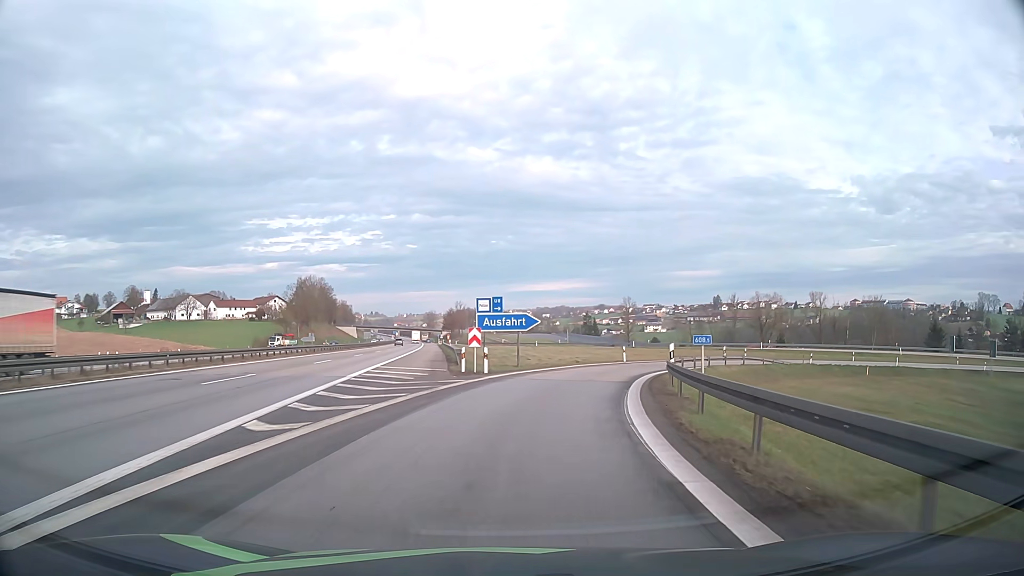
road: motorway_link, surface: asphalt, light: Day
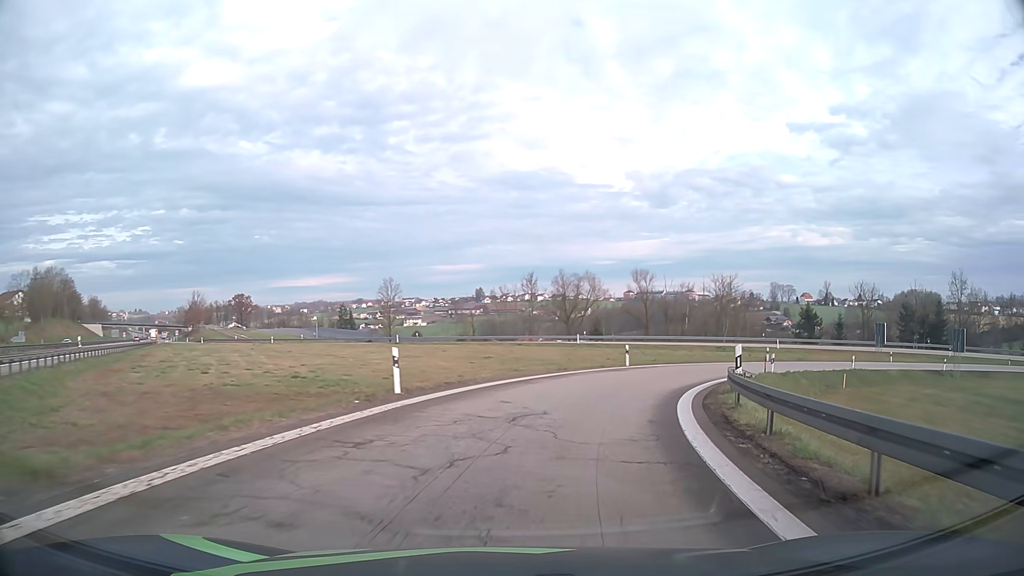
(+4.6, +30.9) m; +20°
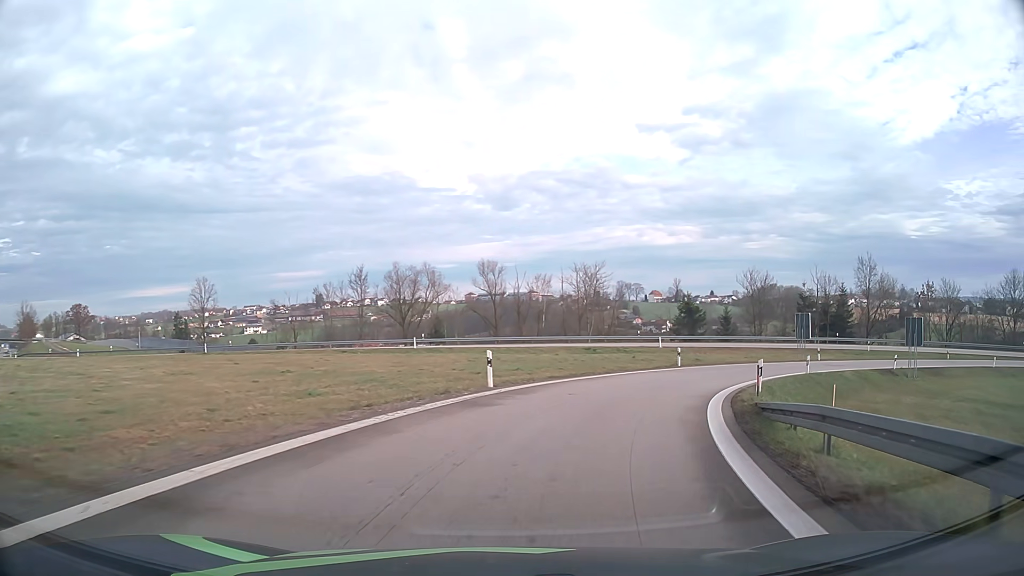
(+1.6, +14.3) m; +13°
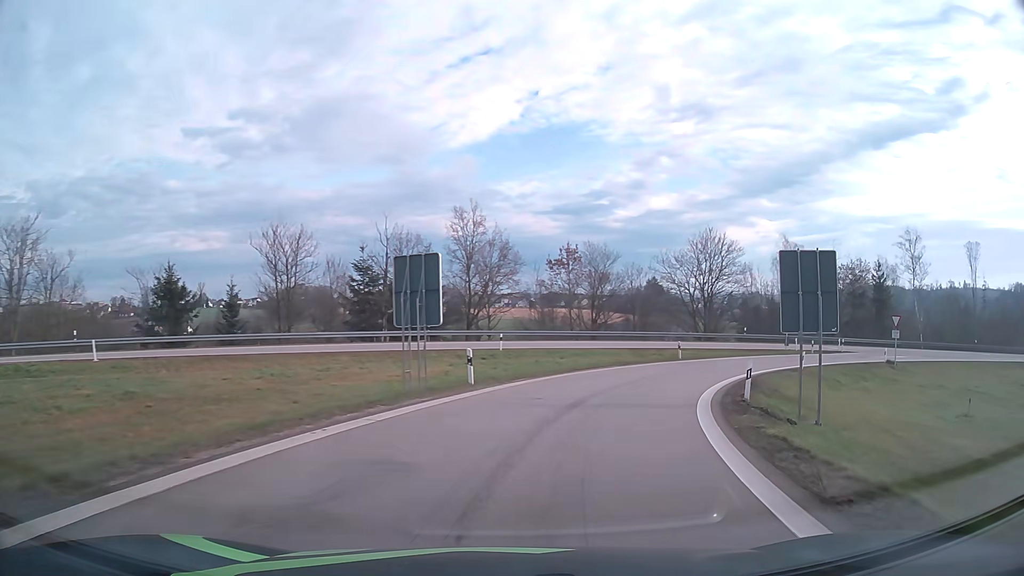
(+11.9, +33.1) m; +40°
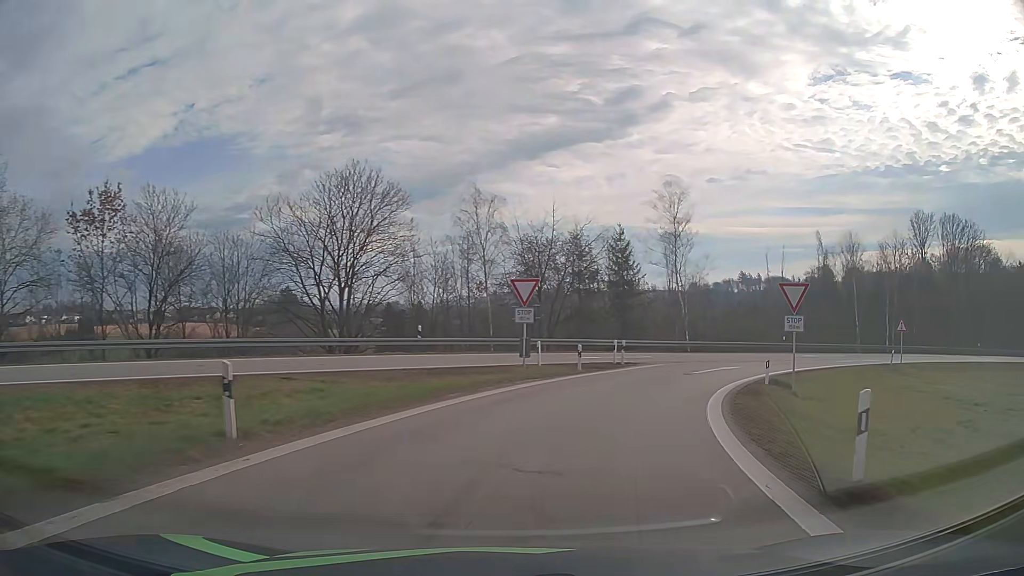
(+7.8, +28.1) m; +31°
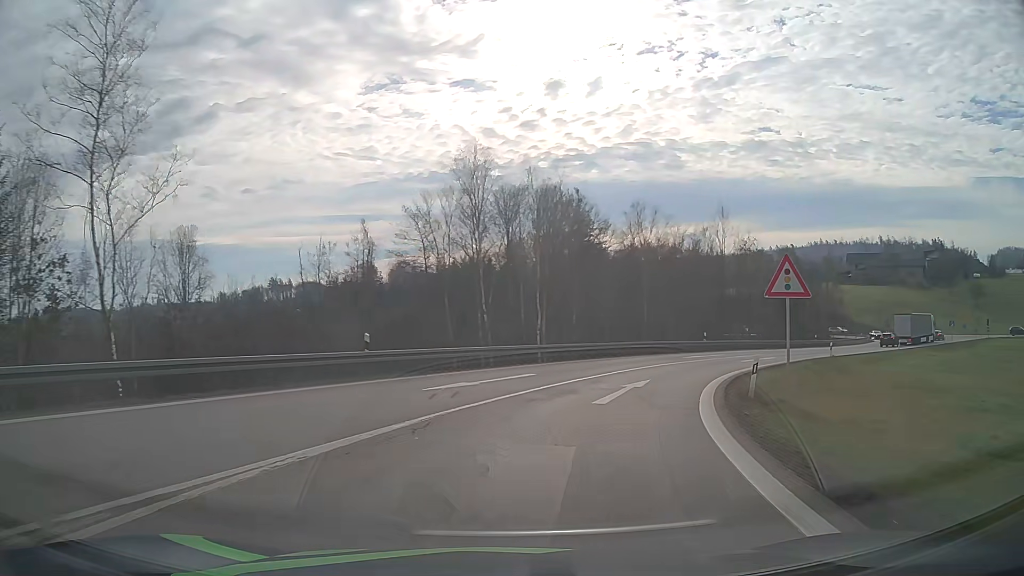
(+11.8, +32.9) m; +39°
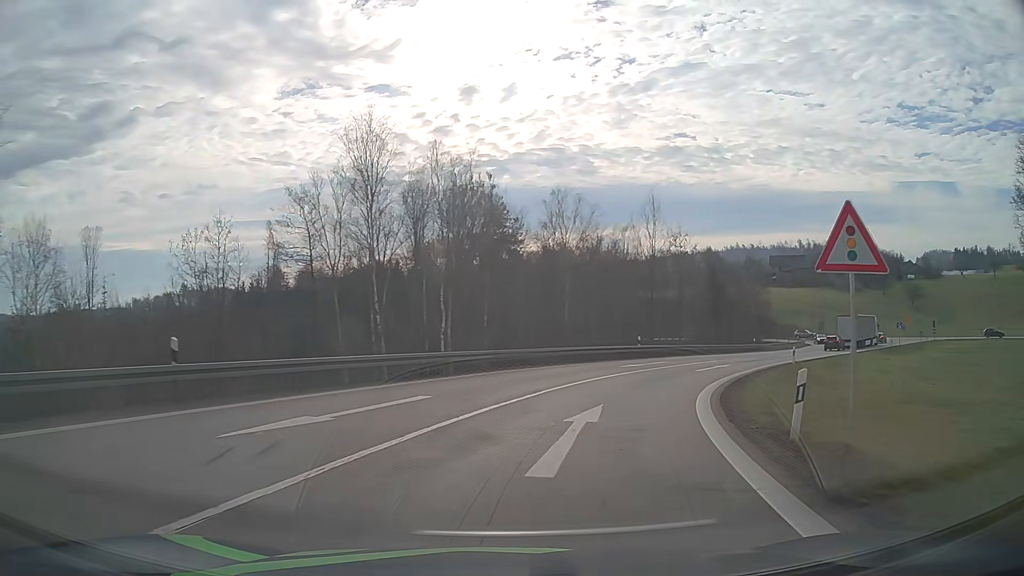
(+0.5, +7.0) m; +8°
